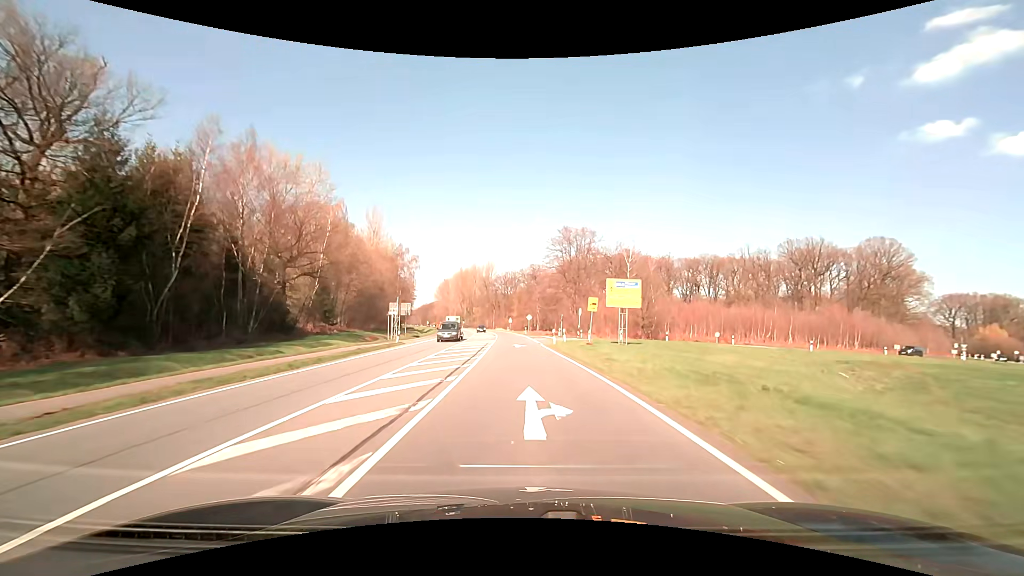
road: primary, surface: asphalt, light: Day
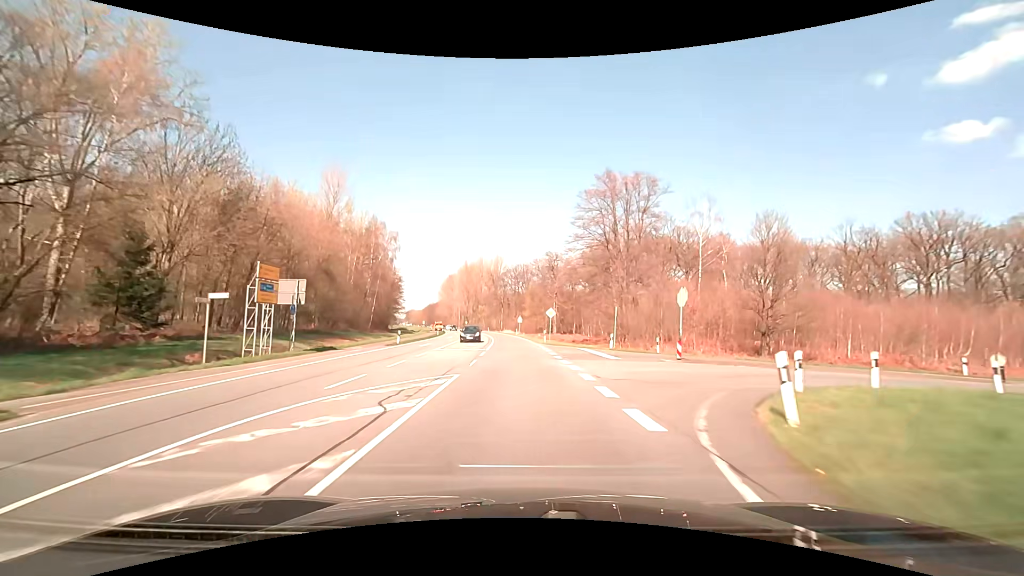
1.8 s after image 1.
(-0.4, +32.2) m; -2°
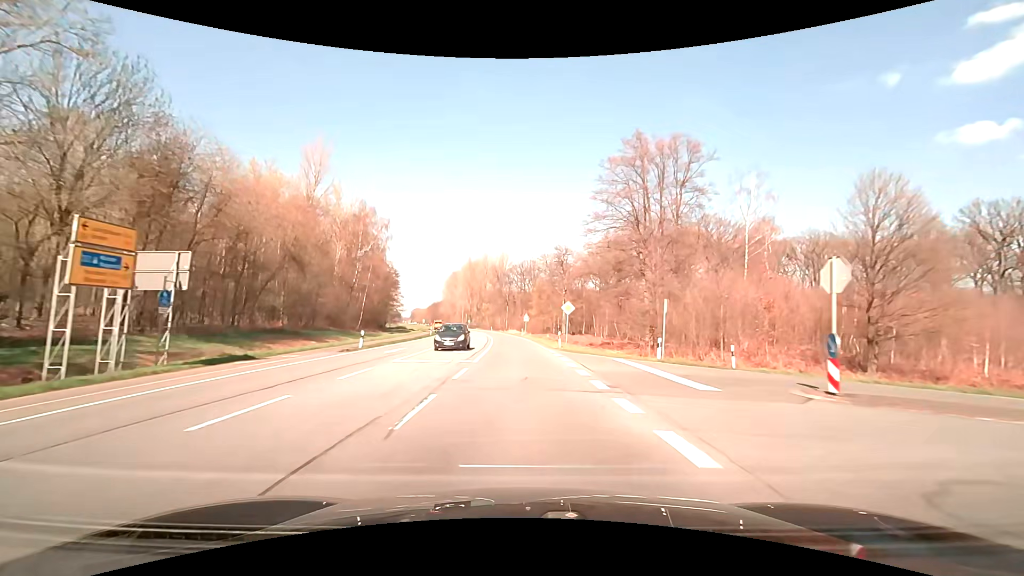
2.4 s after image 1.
(0.0, +10.7) m; 0°
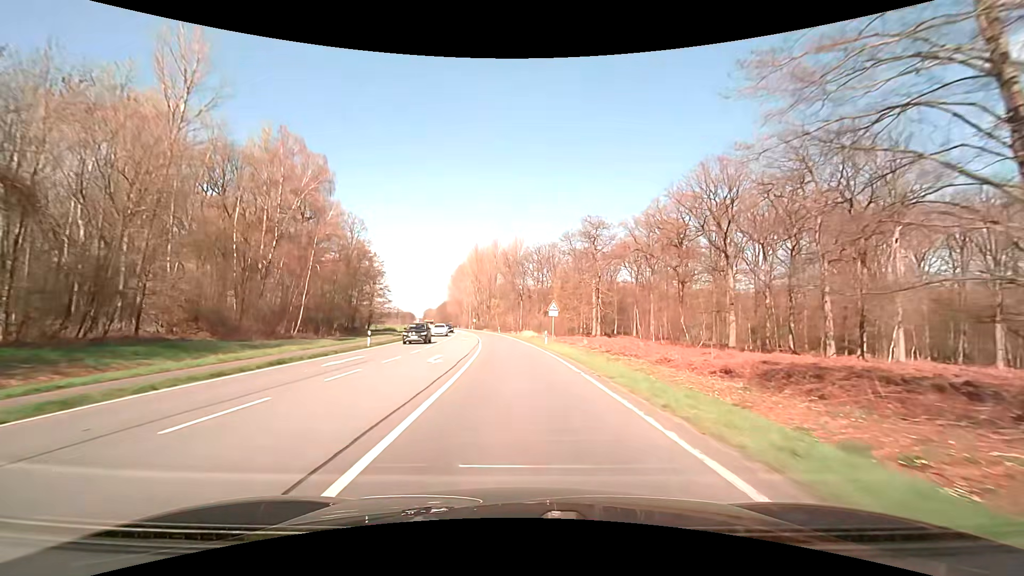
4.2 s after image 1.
(-0.6, +32.1) m; -2°
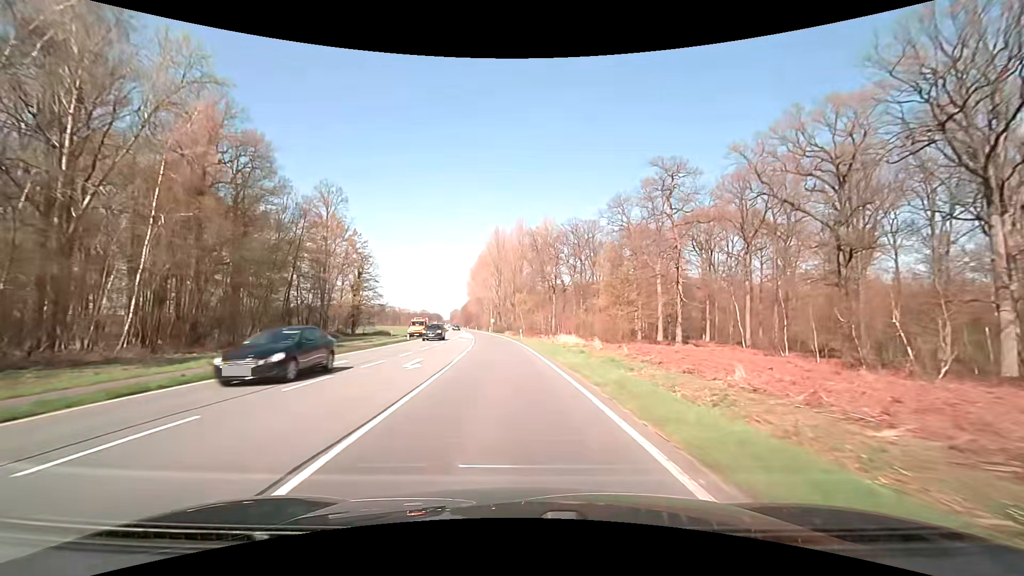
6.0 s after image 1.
(-0.7, +32.1) m; -3°
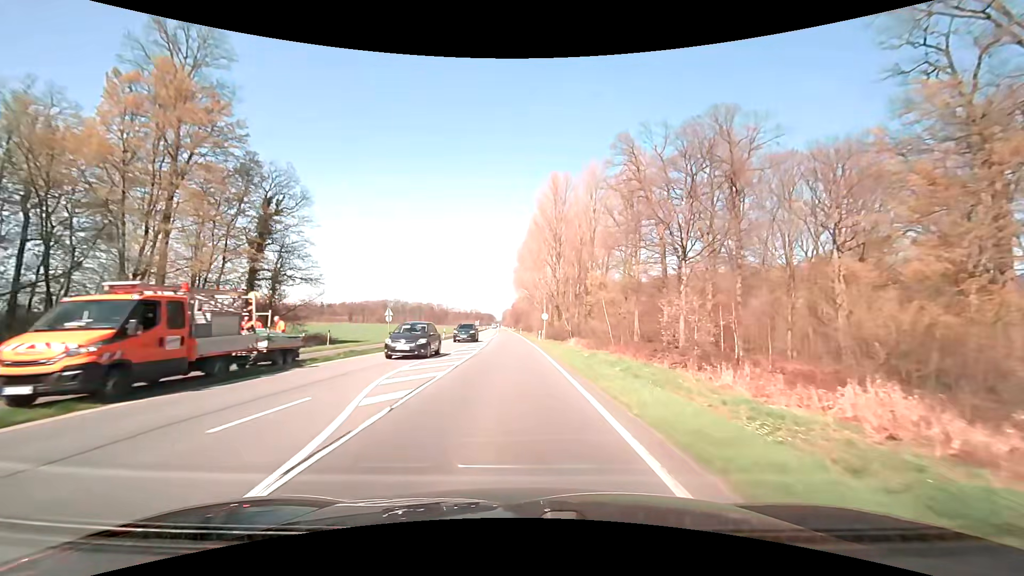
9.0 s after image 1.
(-3.1, +53.3) m; -6°
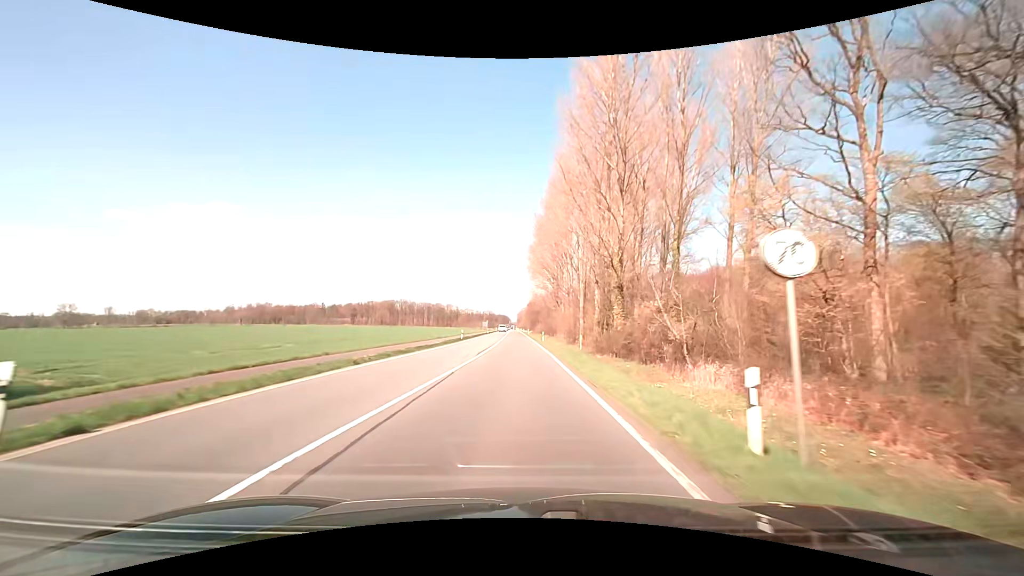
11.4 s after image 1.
(-1.0, +43.1) m; -2°
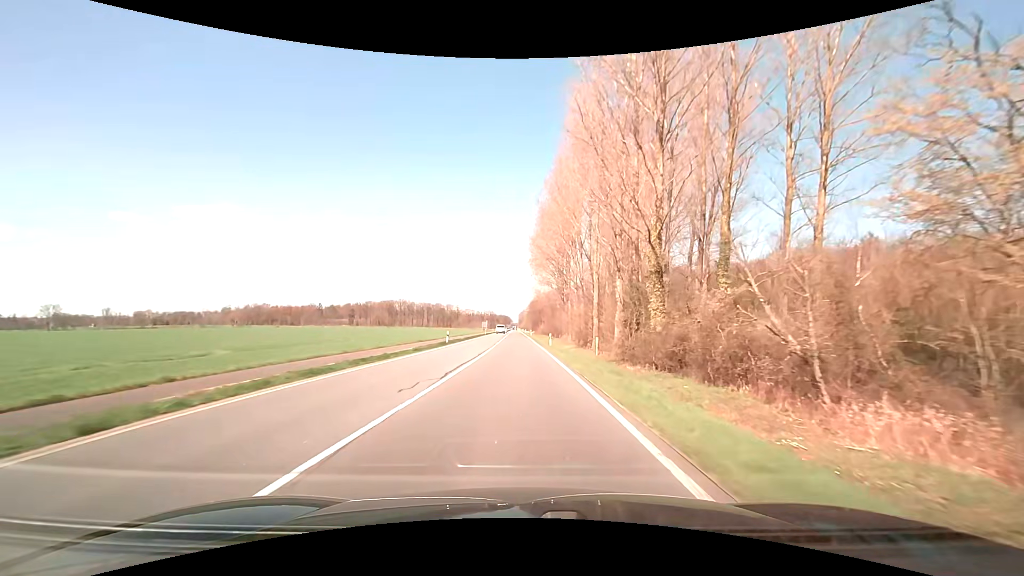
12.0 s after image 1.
(0.0, +11.3) m; 0°
(0, +10) (0, +20) (0, +30) (0, +40) (0, +50) (0, +60) (-1, +70) (-1, +80) (-1, +90) (-1, +100) m
